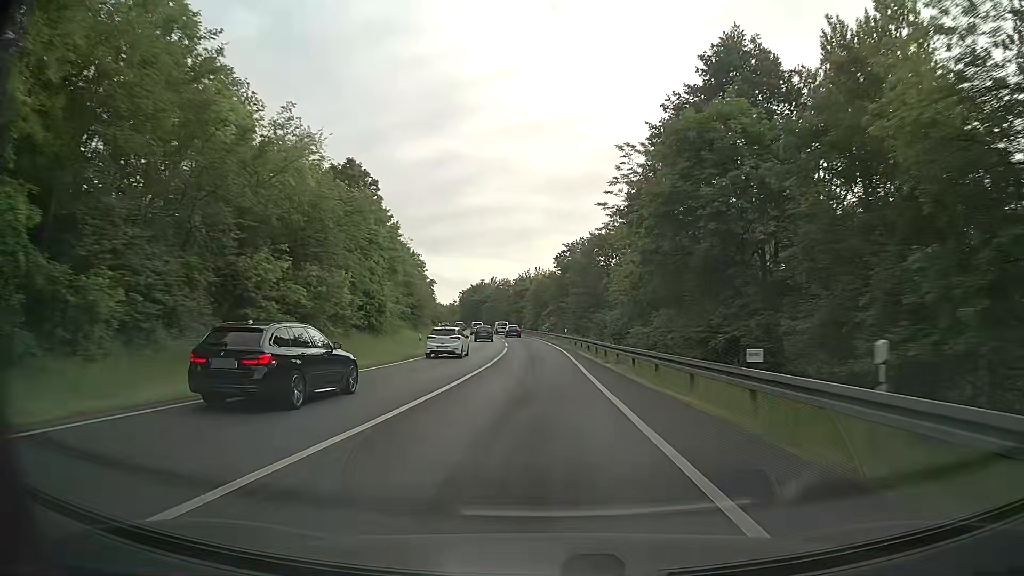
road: motorway_link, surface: asphalt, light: Day
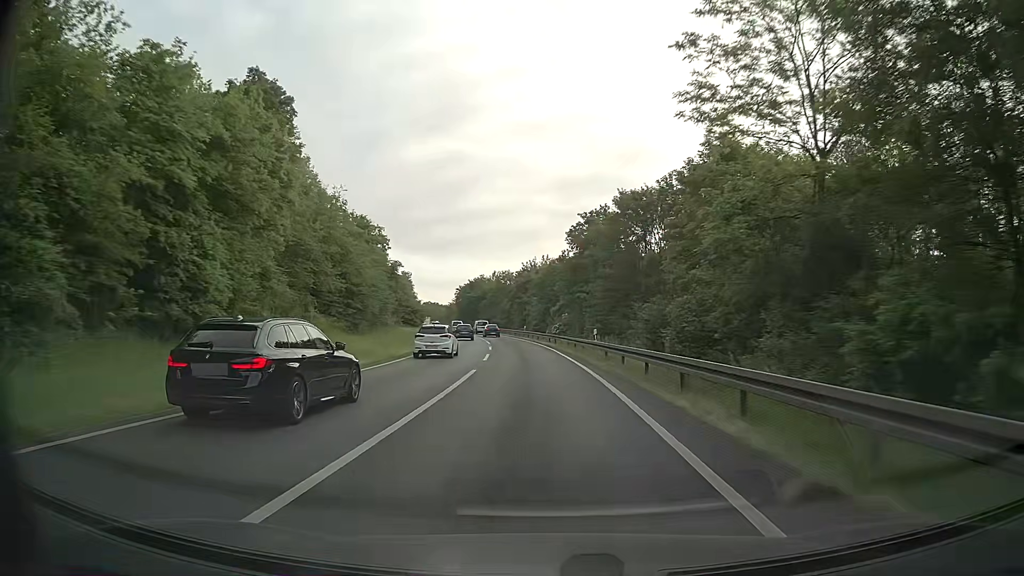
(-0.1, +25.0) m; -1°
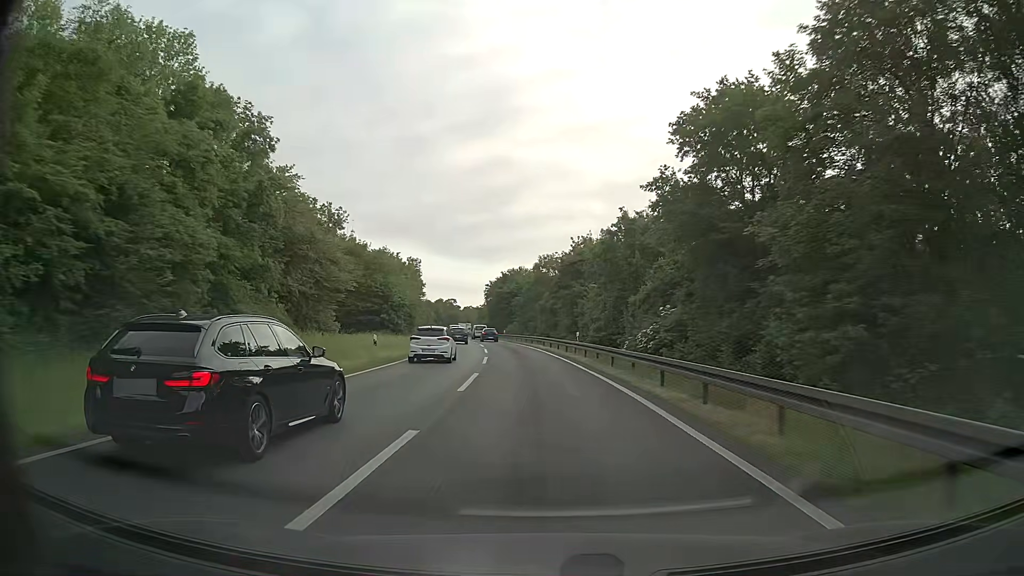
(-1.3, +36.9) m; -4°
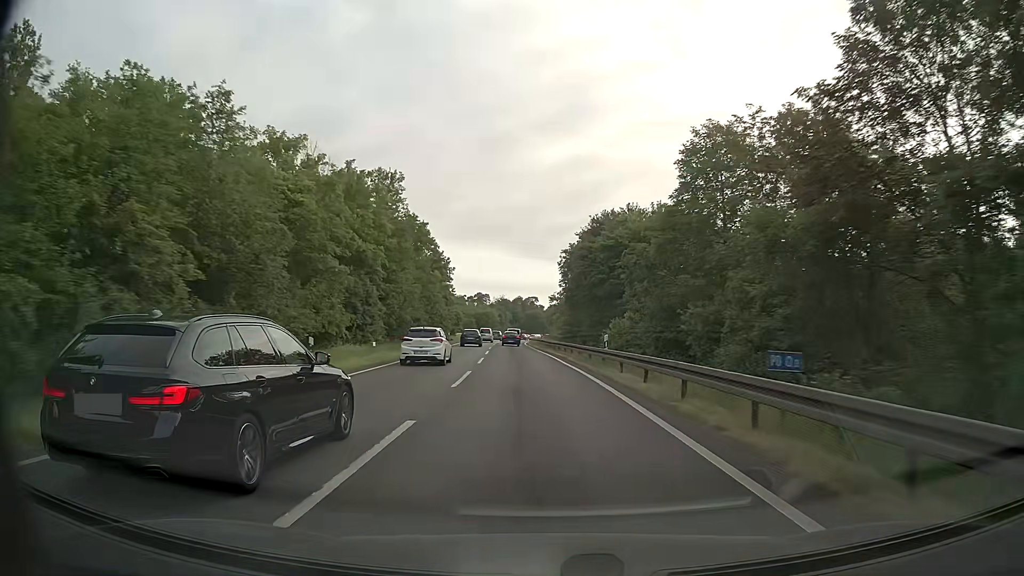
(-3.9, +59.3) m; -8°
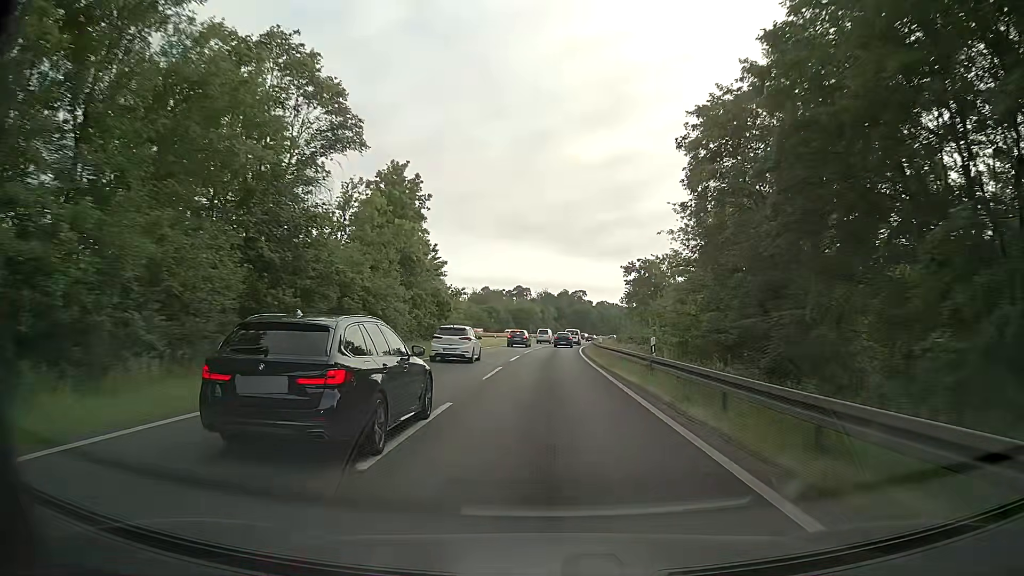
(-1.9, +45.7) m; -4°
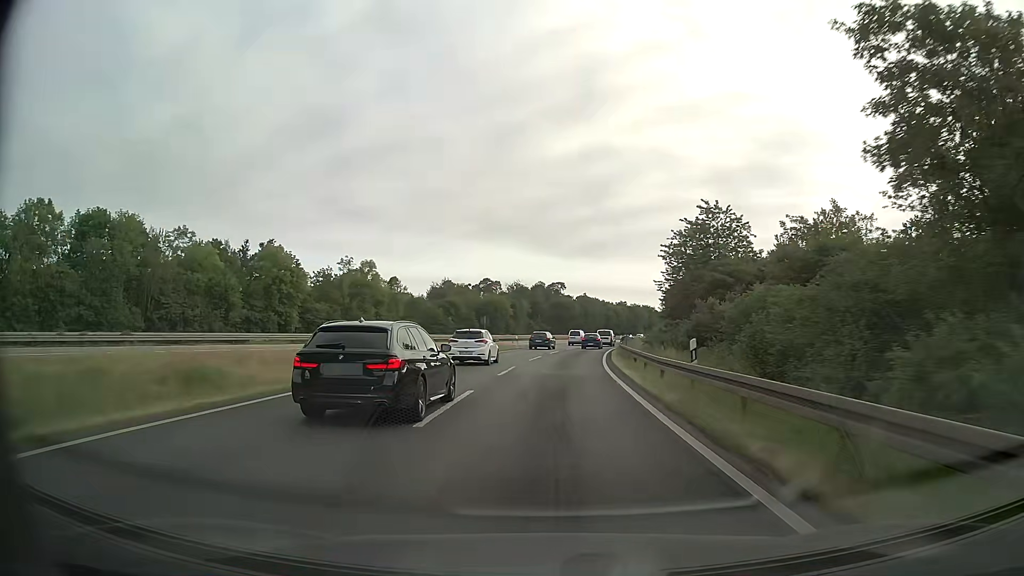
(+0.6, +45.5) m; +2°
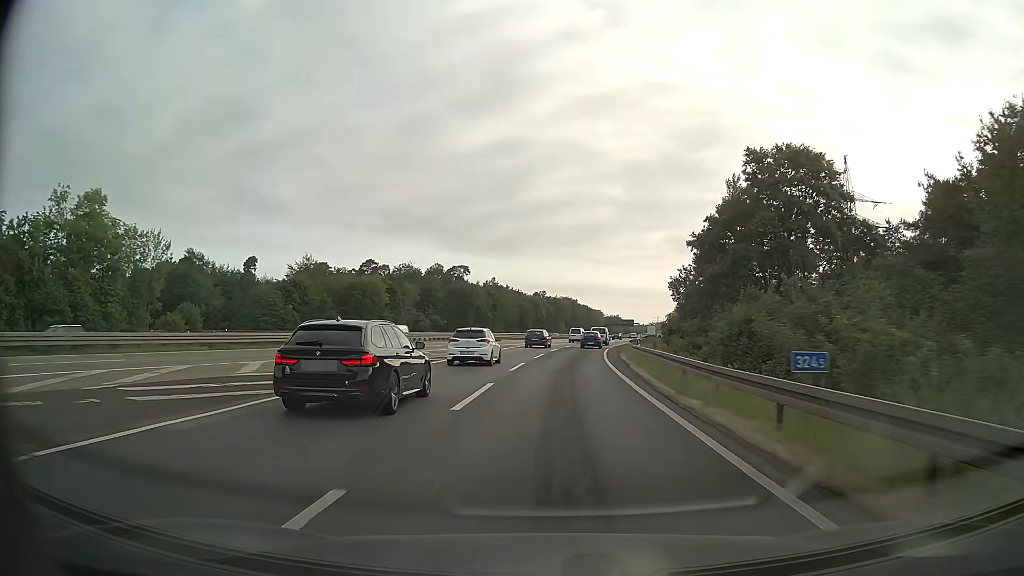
(+3.4, +57.6) m; +8°
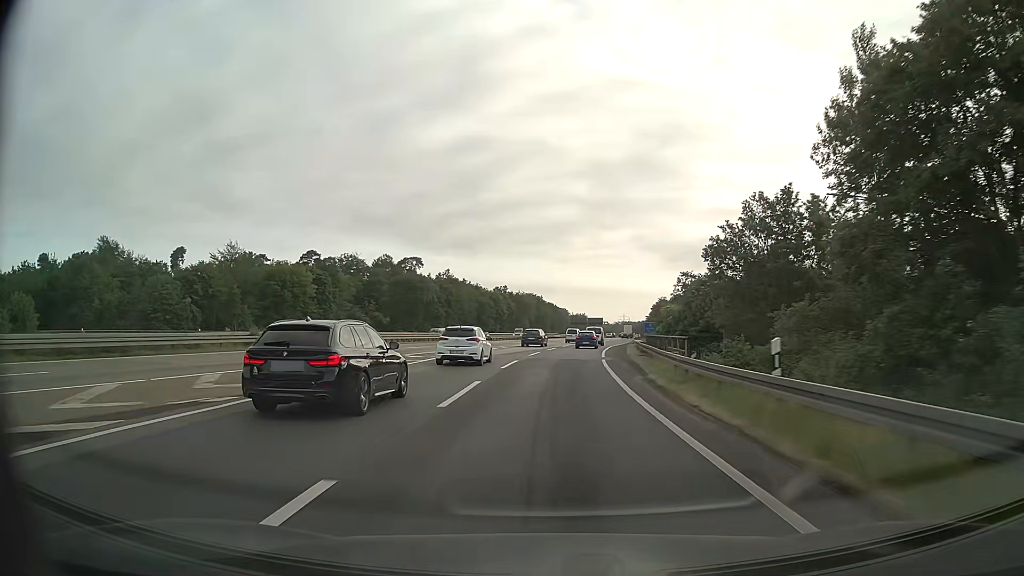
(+0.7, +23.5) m; +3°
(0, +10) (0, +20) (+1, +30) (+2, +40) (+3, +50) (+4, +60) (+5, +70) (+7, +80) (+8, +90) (+10, +99) m
